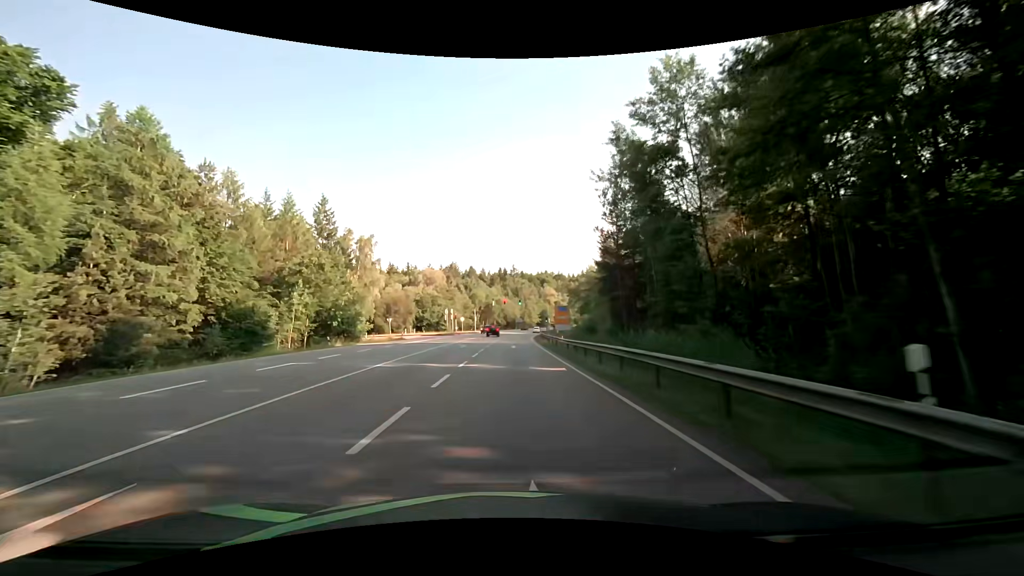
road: secondary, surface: asphalt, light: Day
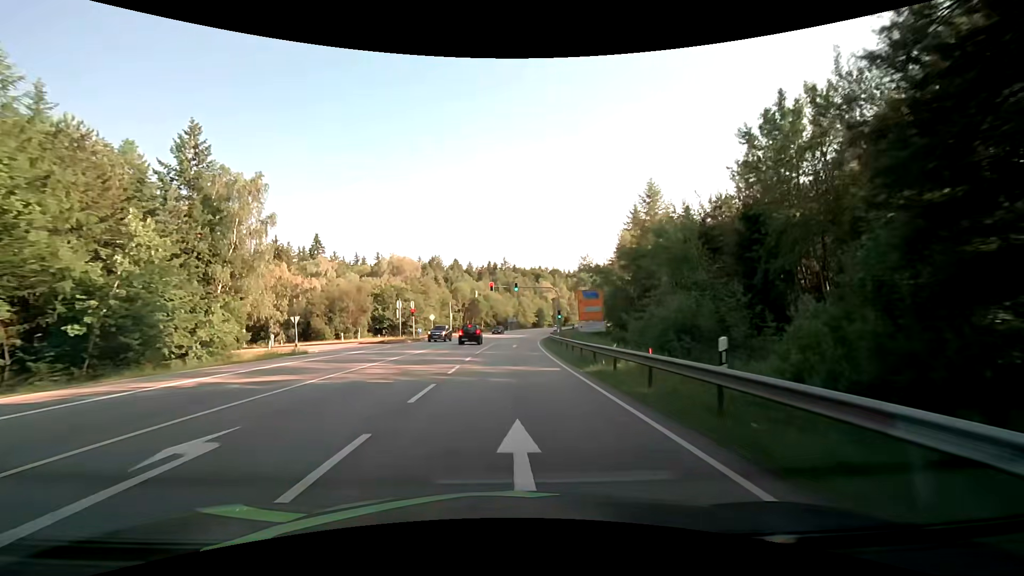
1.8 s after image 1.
(+0.2, +32.2) m; +1°
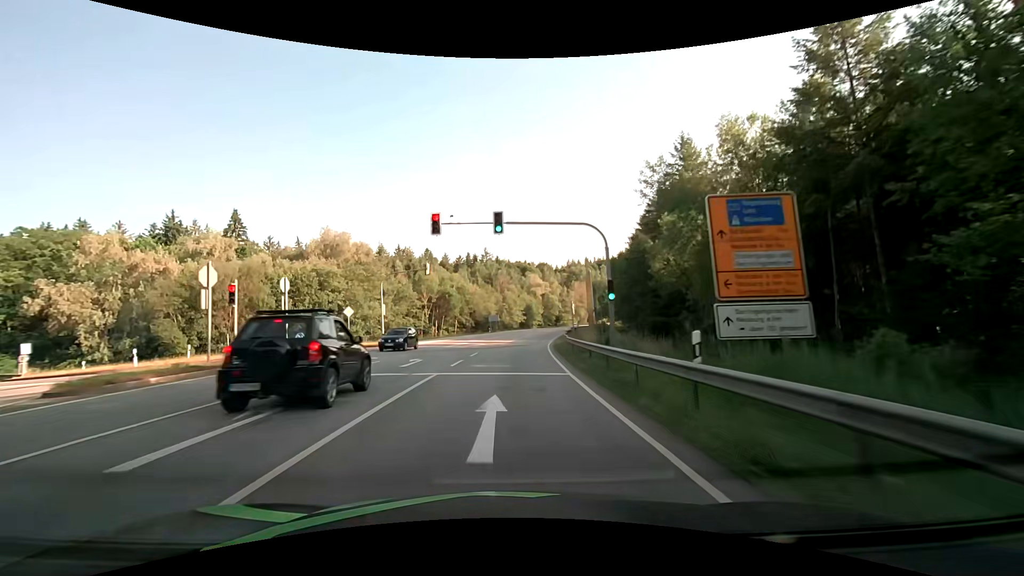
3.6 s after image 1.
(+0.6, +32.2) m; +2°
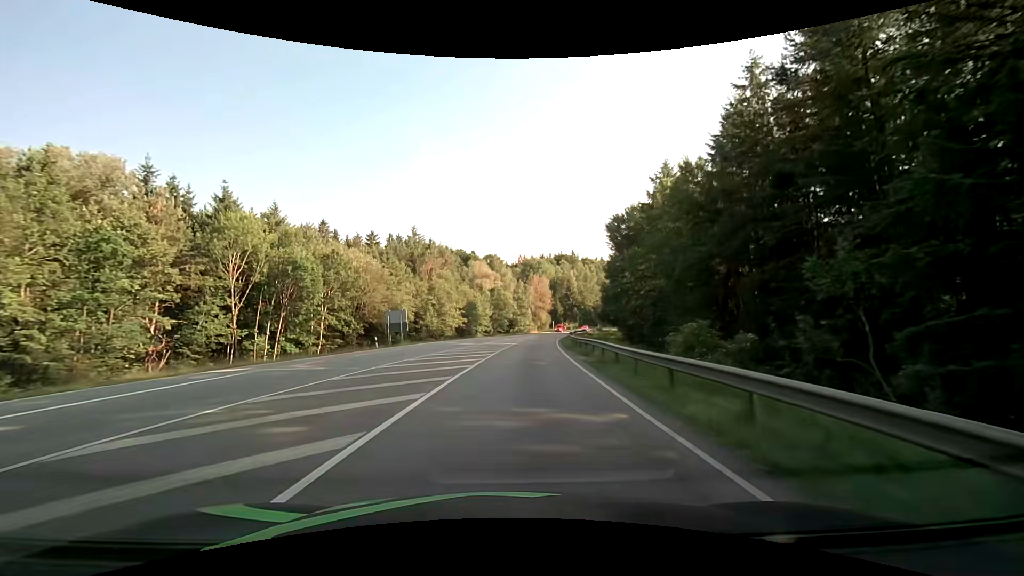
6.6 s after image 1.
(+2.4, +53.5) m; +6°
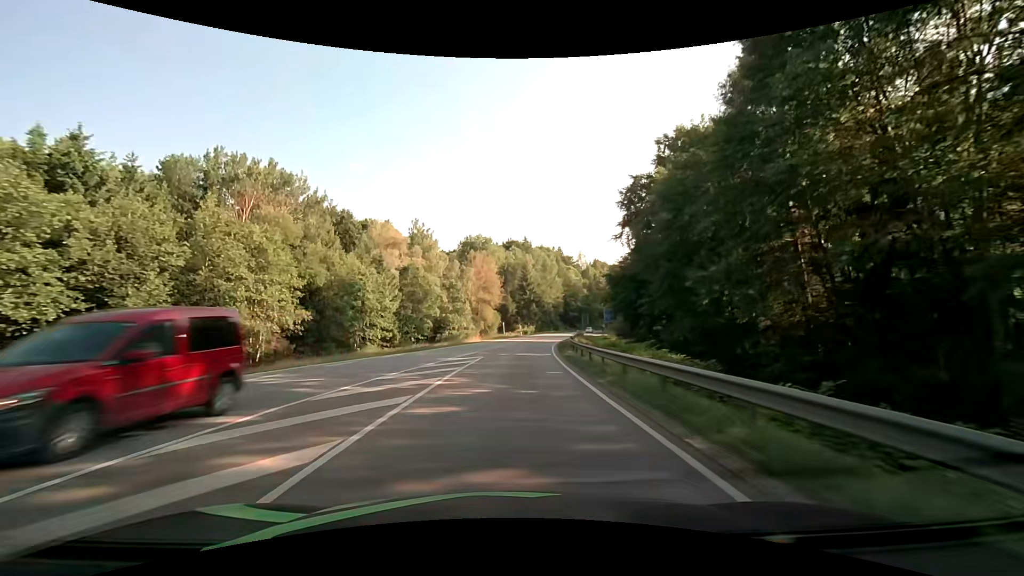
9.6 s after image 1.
(+3.2, +53.4) m; +7°
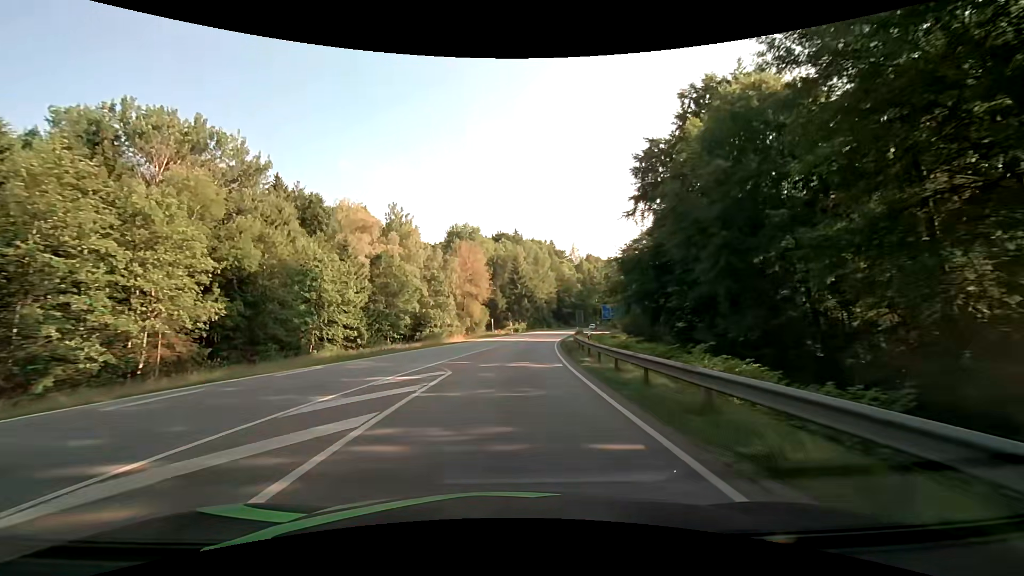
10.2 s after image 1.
(+0.1, +10.7) m; +1°
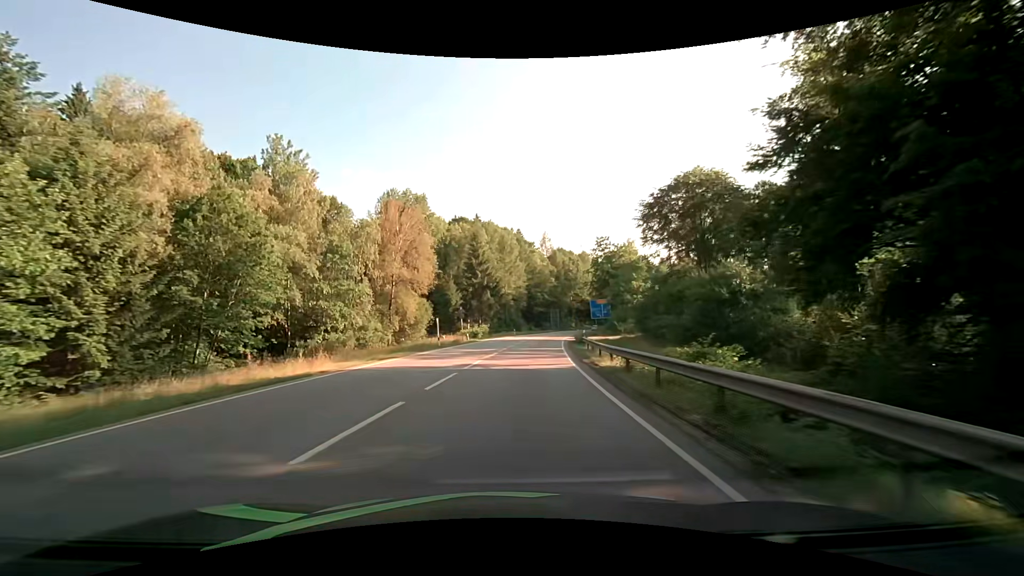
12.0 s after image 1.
(+1.1, +32.2) m; +4°
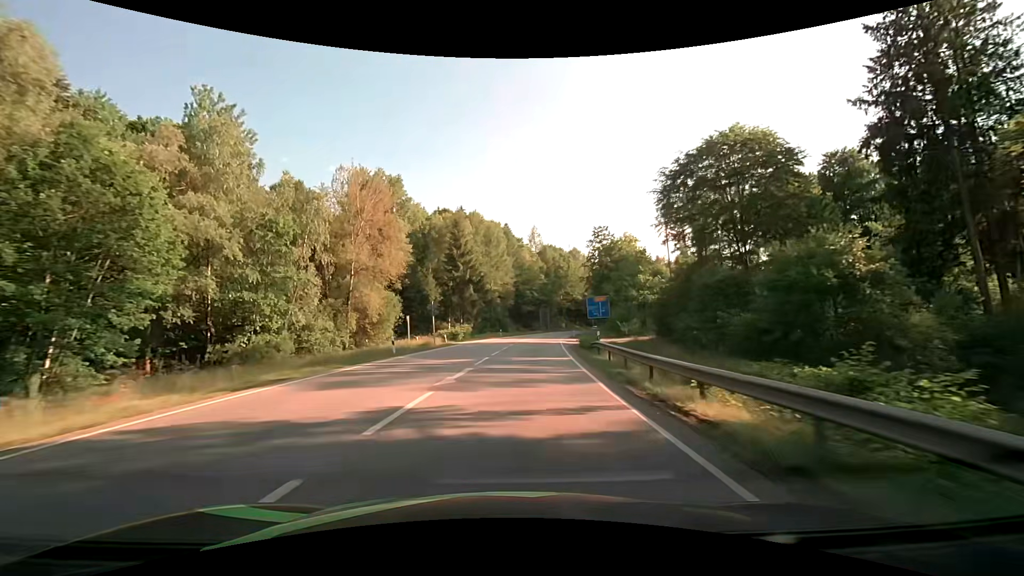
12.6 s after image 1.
(+0.2, +10.7) m; +2°
(0, +10) (0, +20) (+1, +30) (+2, +40) (+3, +50) (+4, +60) (+6, +70) (+7, +80) (+9, +89) (+12, +99) m
